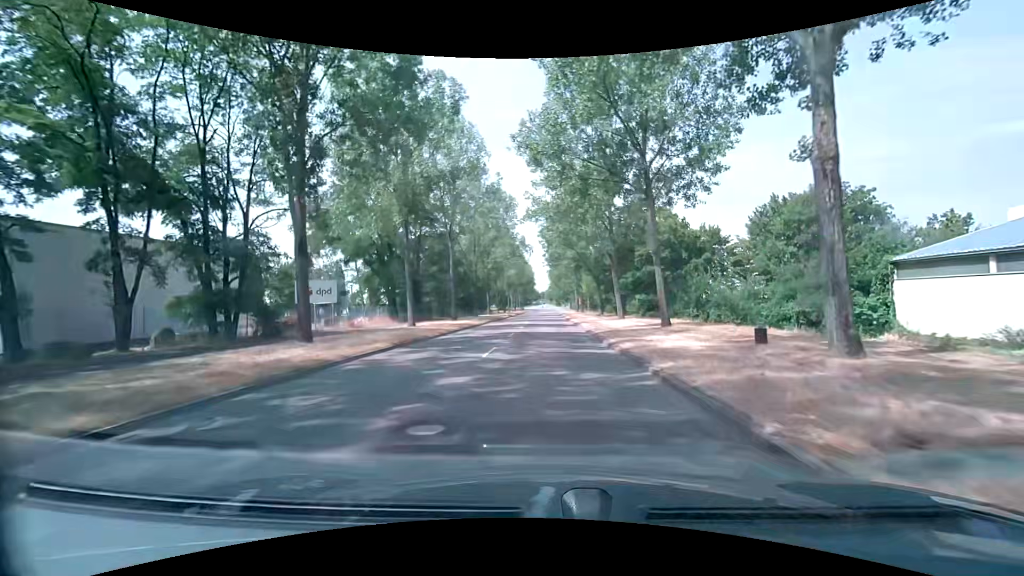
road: secondary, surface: asphalt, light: Day
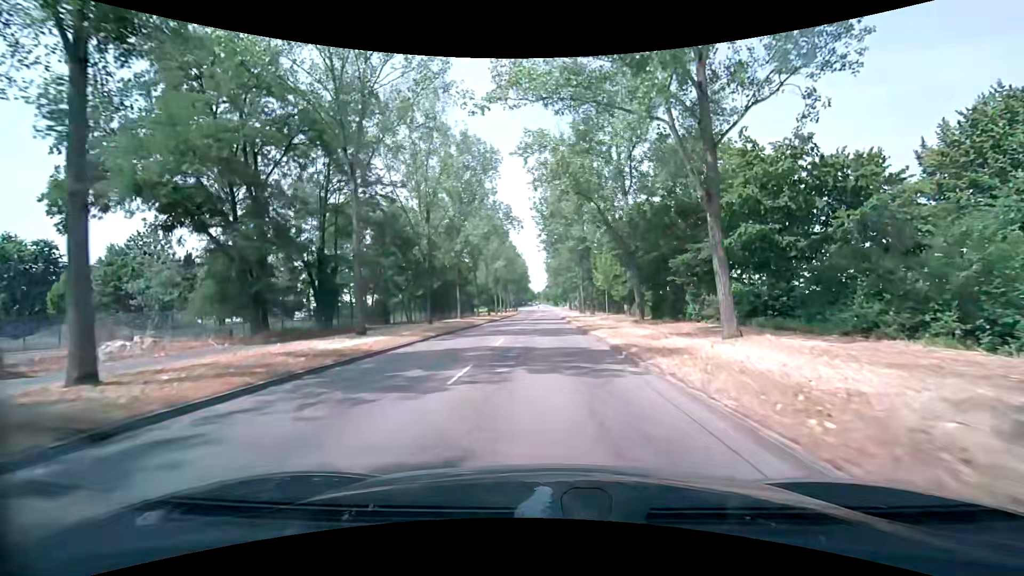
(0.0, +22.7) m; 0°
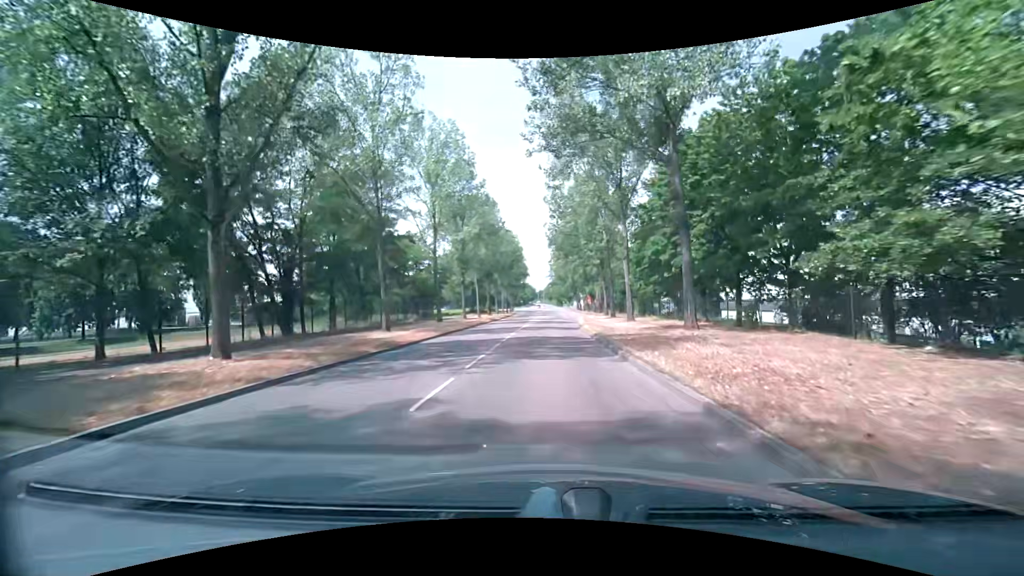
(+0.8, +38.3) m; 0°
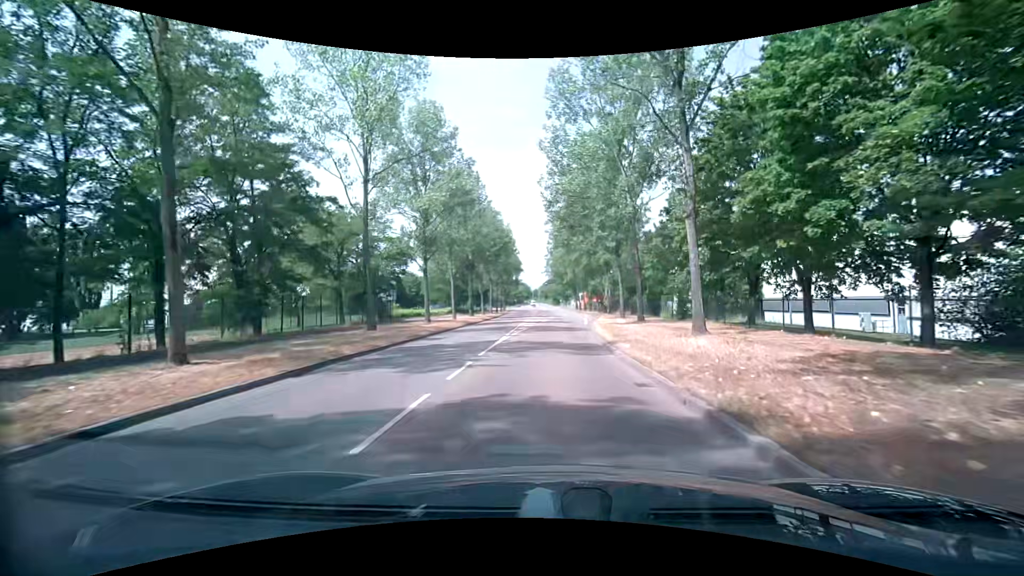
(+0.2, +15.5) m; +1°
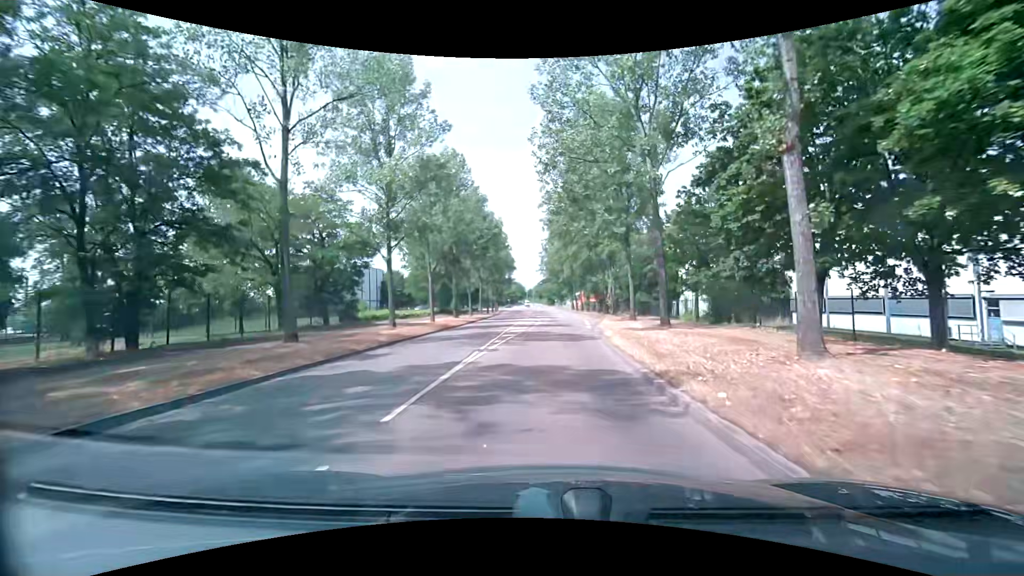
(+0.1, +7.8) m; +1°
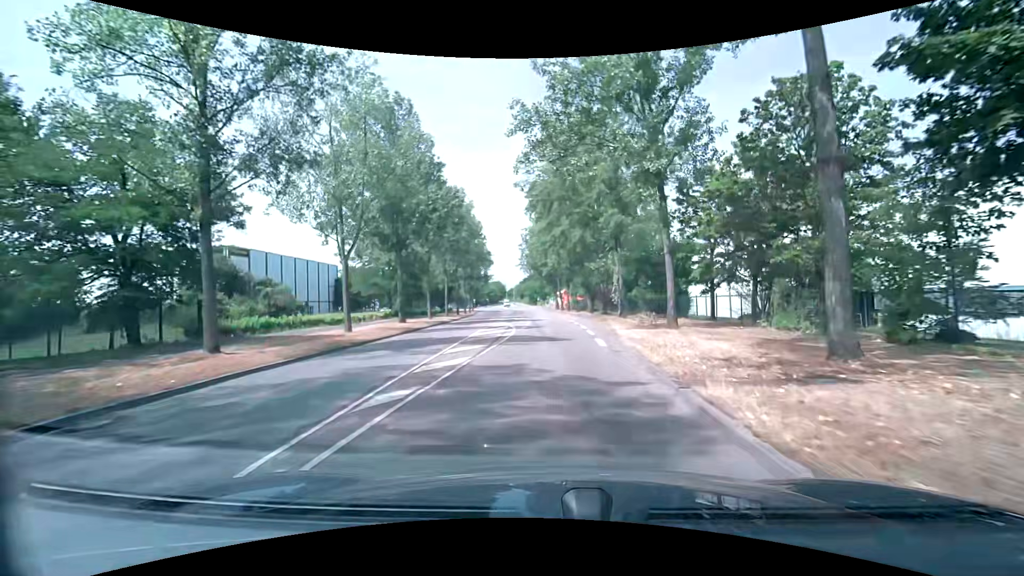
(+0.5, +15.6) m; +2°
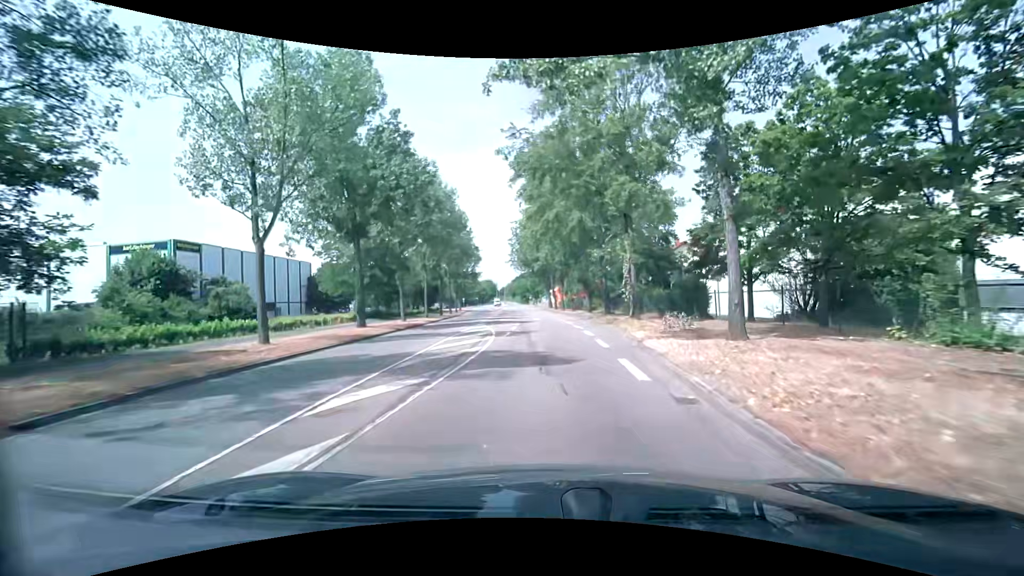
(+0.1, +7.8) m; +1°
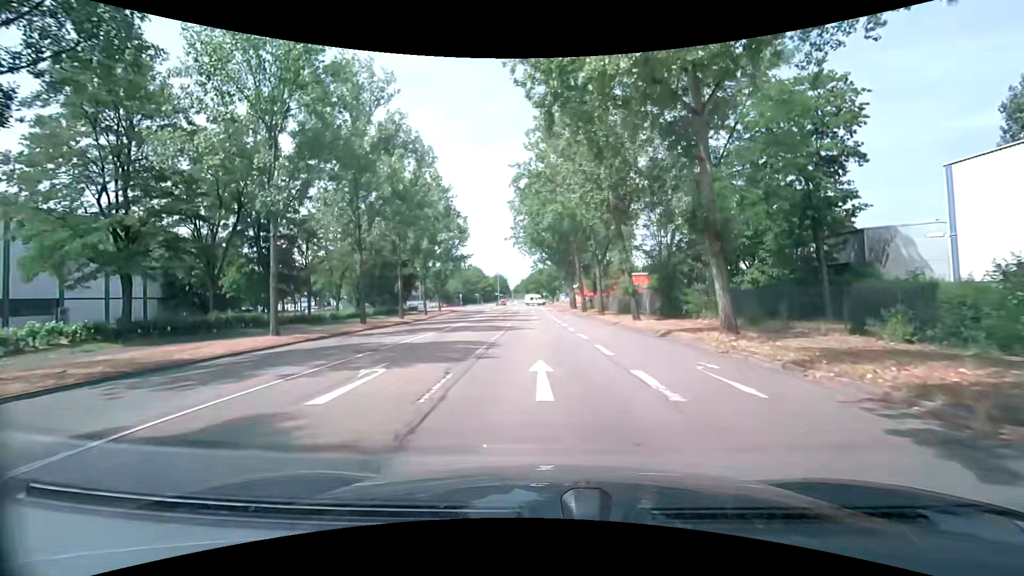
(-0.2, +38.1) m; -2°
(0, +10) (0, +20) (0, +30) (-1, +40) (-1, +50) (-1, +60) (-1, +70) (-2, +80) (-2, +90) (-2, +100) m
